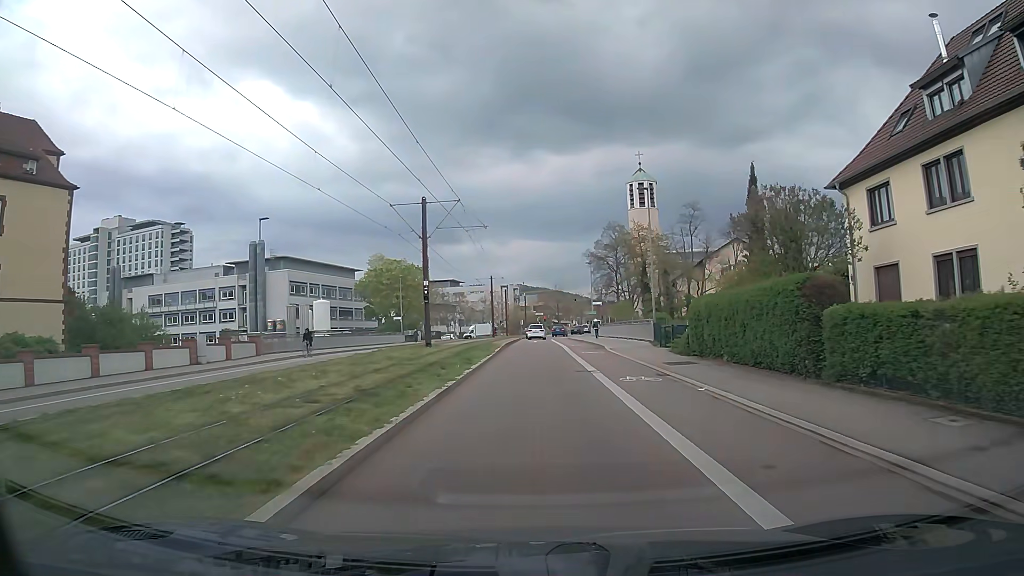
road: secondary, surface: asphalt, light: Day
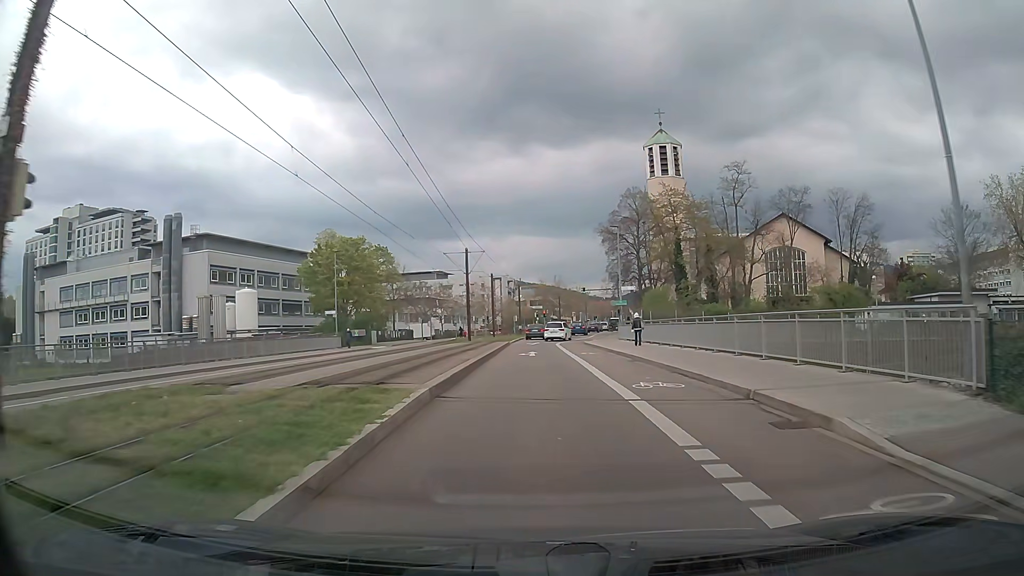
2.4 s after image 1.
(+0.1, +27.1) m; 0°
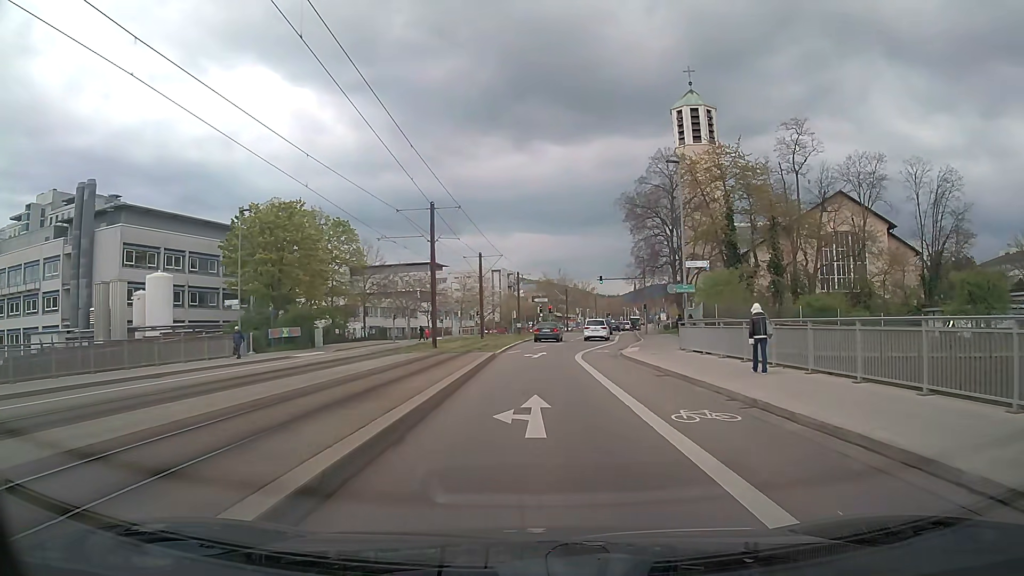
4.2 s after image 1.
(0.0, +20.2) m; 0°
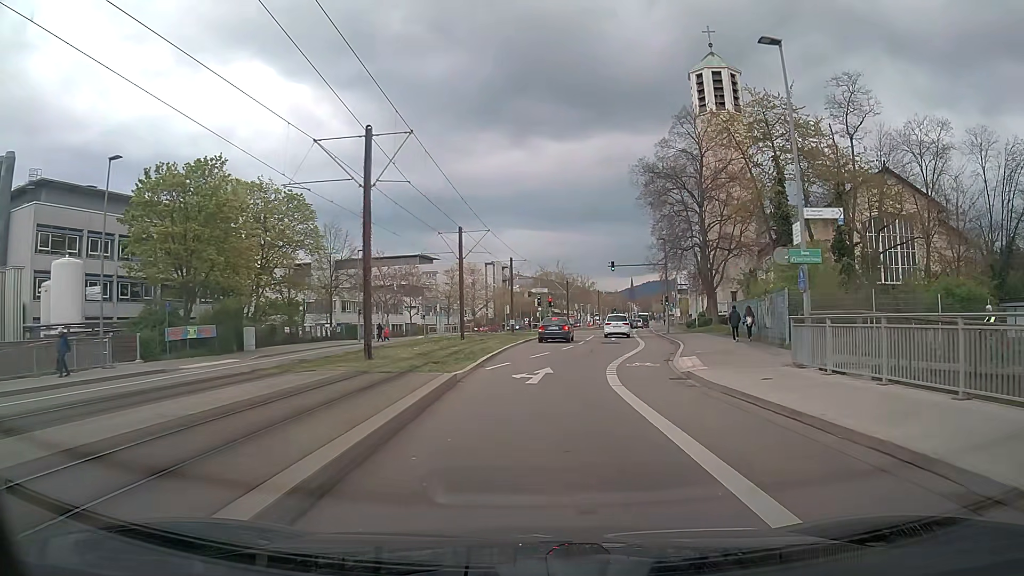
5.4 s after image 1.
(0.0, +13.4) m; 0°
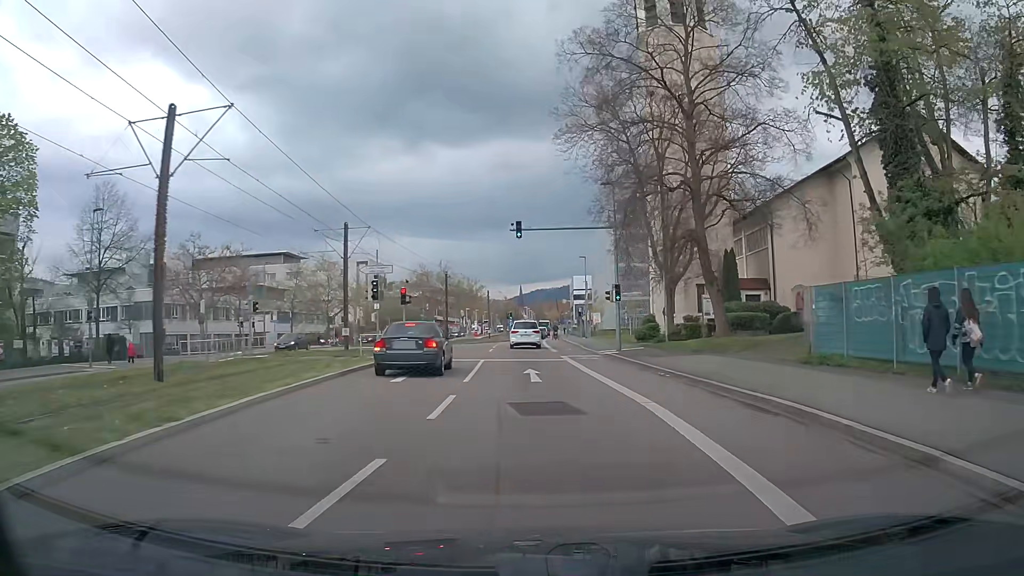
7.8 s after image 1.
(+2.2, +26.6) m; +9°
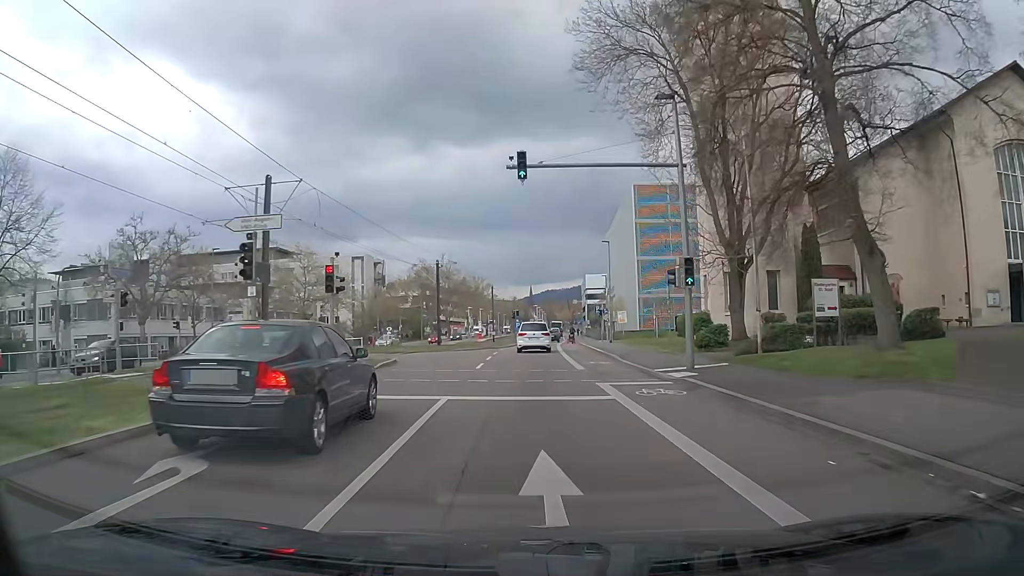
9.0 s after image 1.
(0.0, +13.3) m; -1°
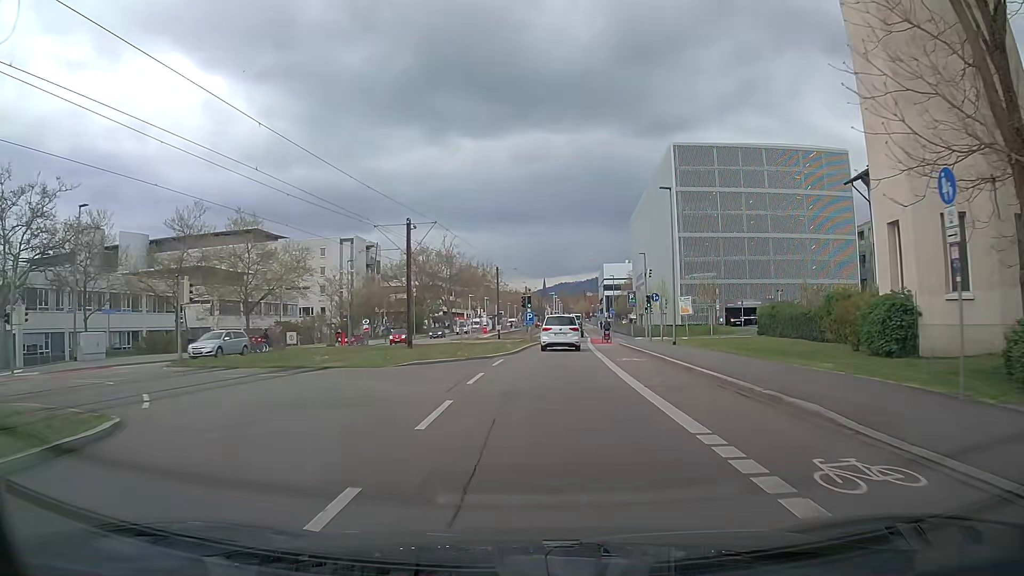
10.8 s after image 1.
(-0.3, +19.7) m; -1°
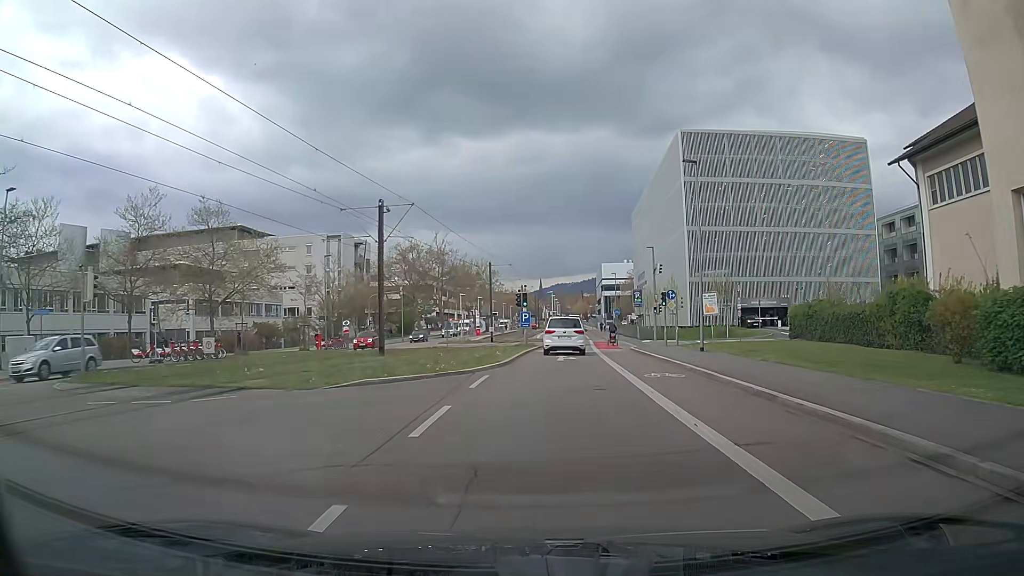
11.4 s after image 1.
(0.0, +6.4) m; 0°
(0, +10) (+1, +20) (+1, +30) (+2, +40) (+3, +50) (+4, +60) (+4, +70) (+5, +80) (+6, +90) (+6, +100) m
